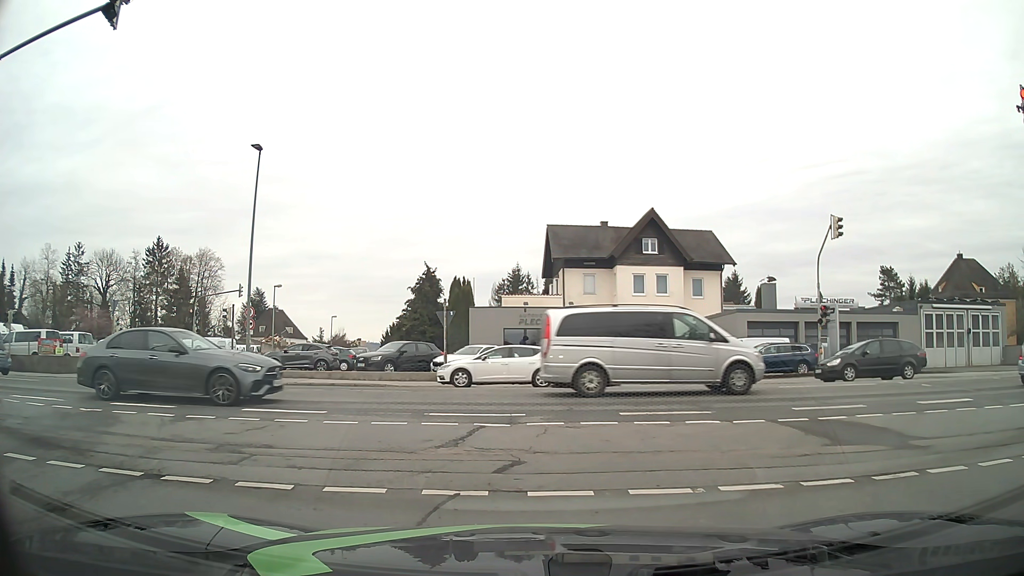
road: residential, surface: asphalt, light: Day
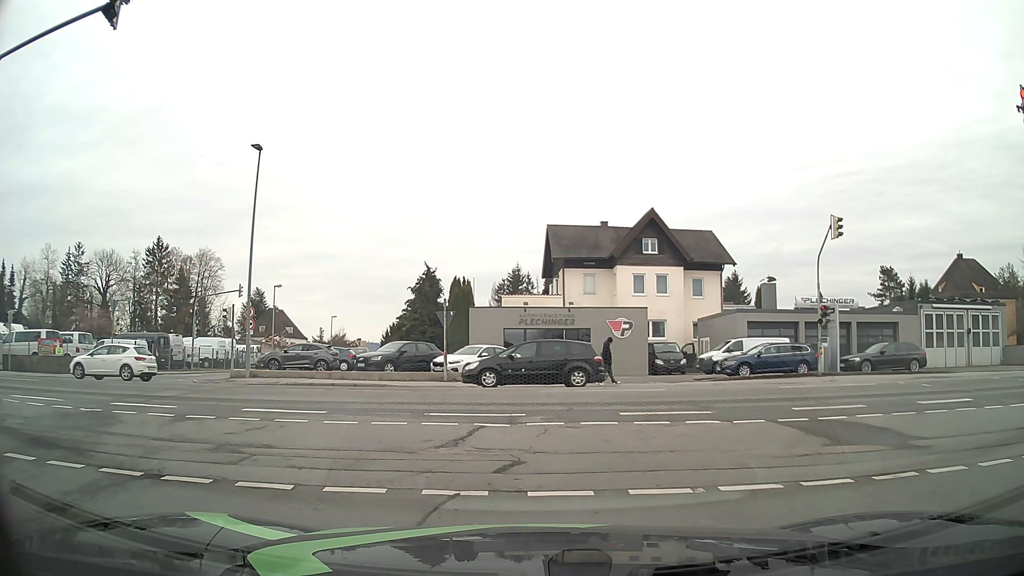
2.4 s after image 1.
(0.0, 0.0) m; 0°
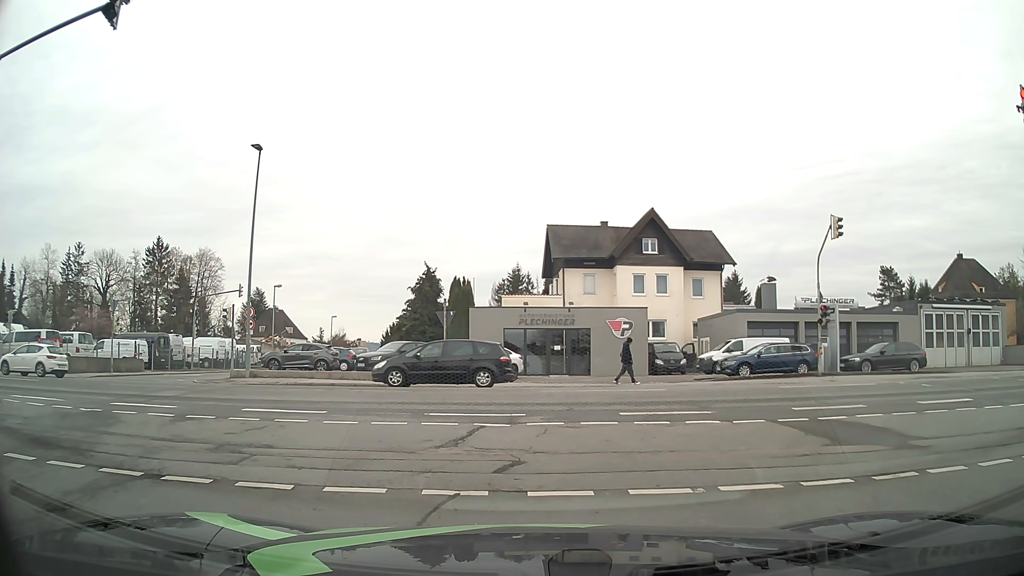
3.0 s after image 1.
(0.0, 0.0) m; 0°
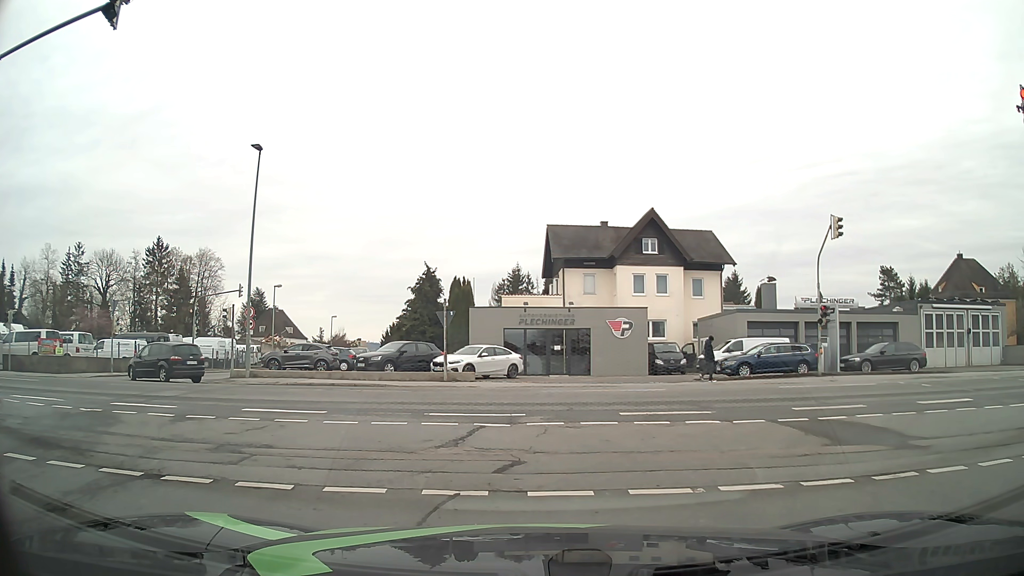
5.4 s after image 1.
(0.0, 0.0) m; 0°
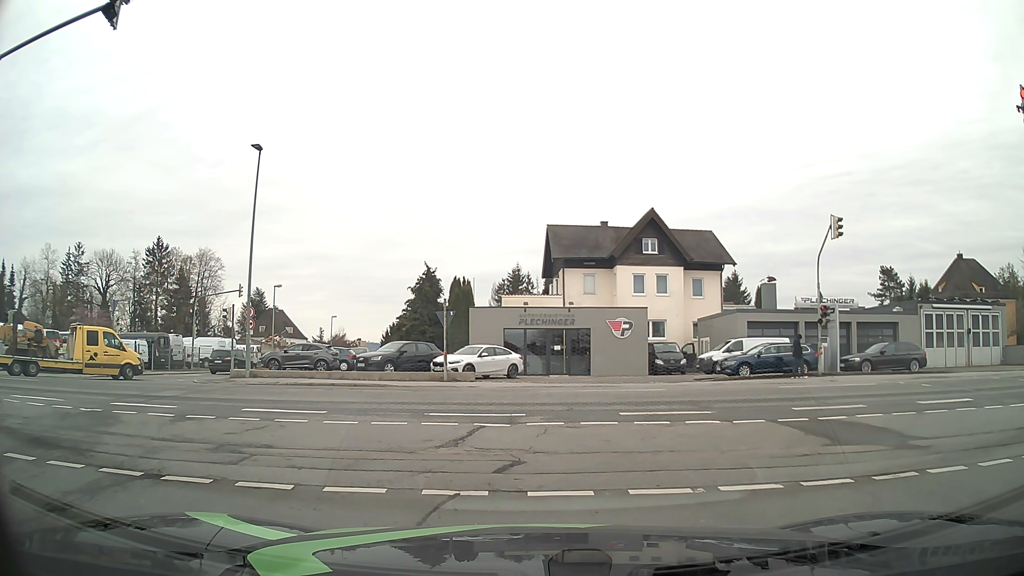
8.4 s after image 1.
(0.0, 0.0) m; 0°
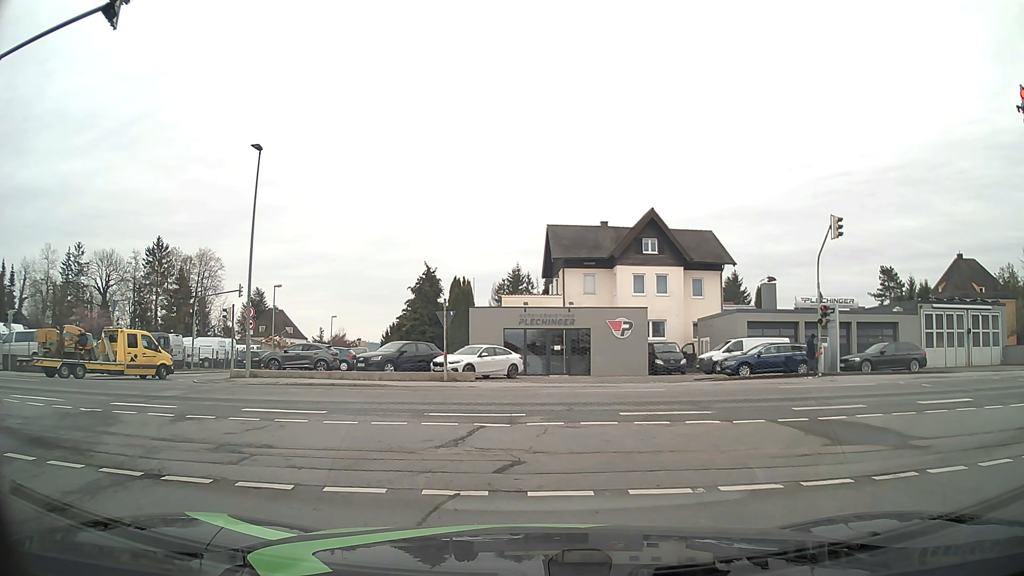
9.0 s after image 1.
(0.0, 0.0) m; 0°
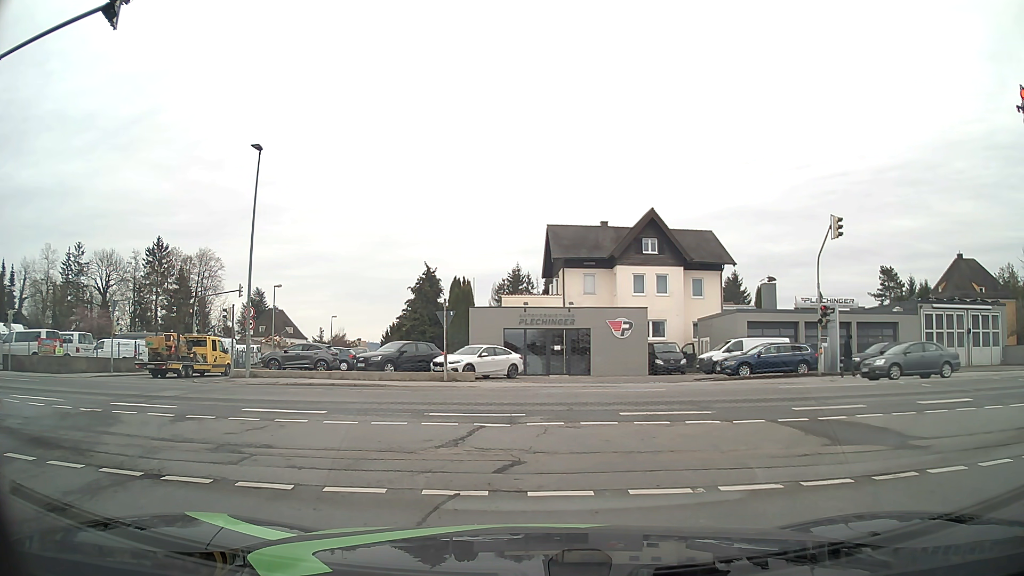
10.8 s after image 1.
(0.0, 0.0) m; 0°
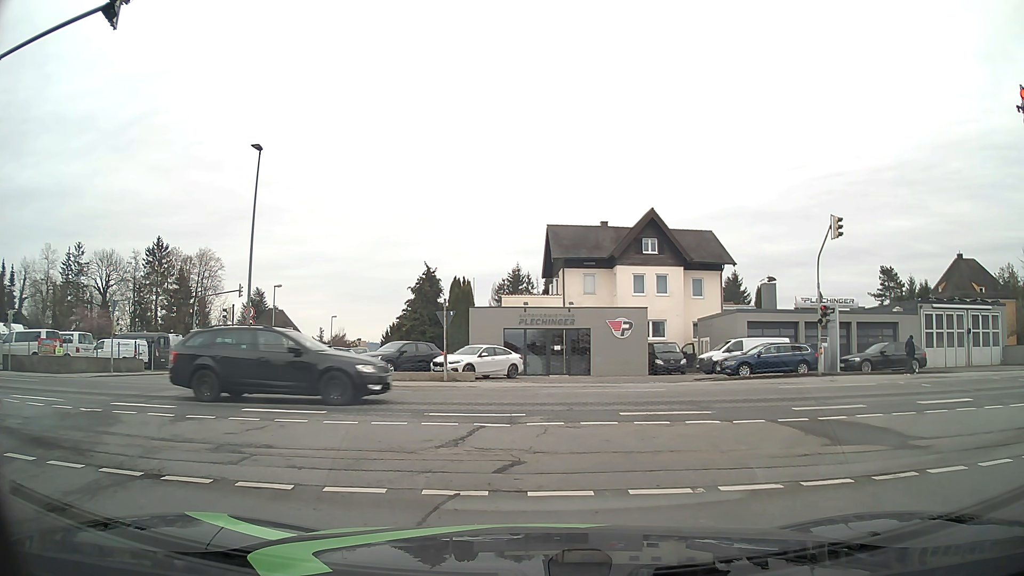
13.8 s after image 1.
(0.0, 0.0) m; 0°
